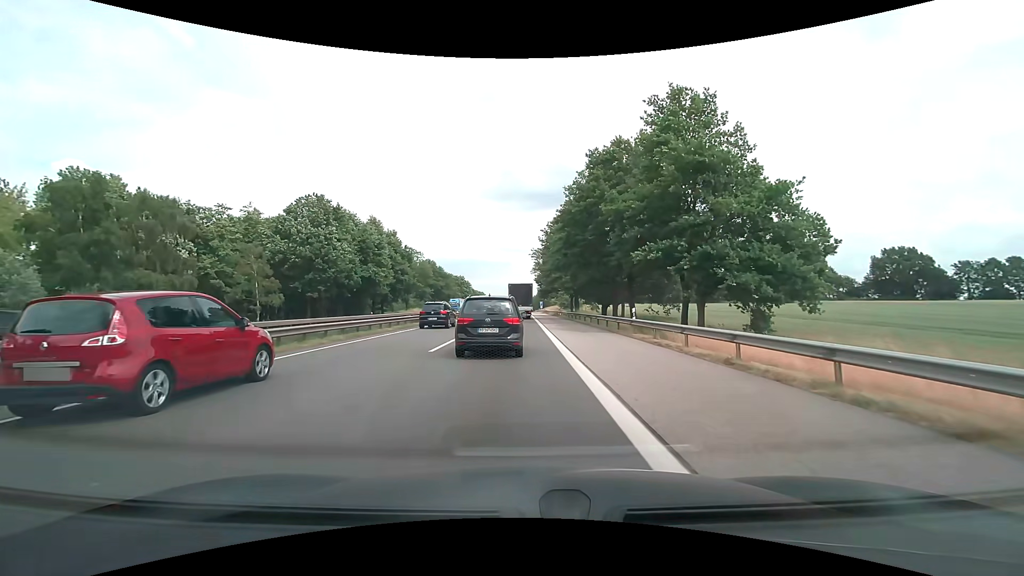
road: motorway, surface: asphalt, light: Day
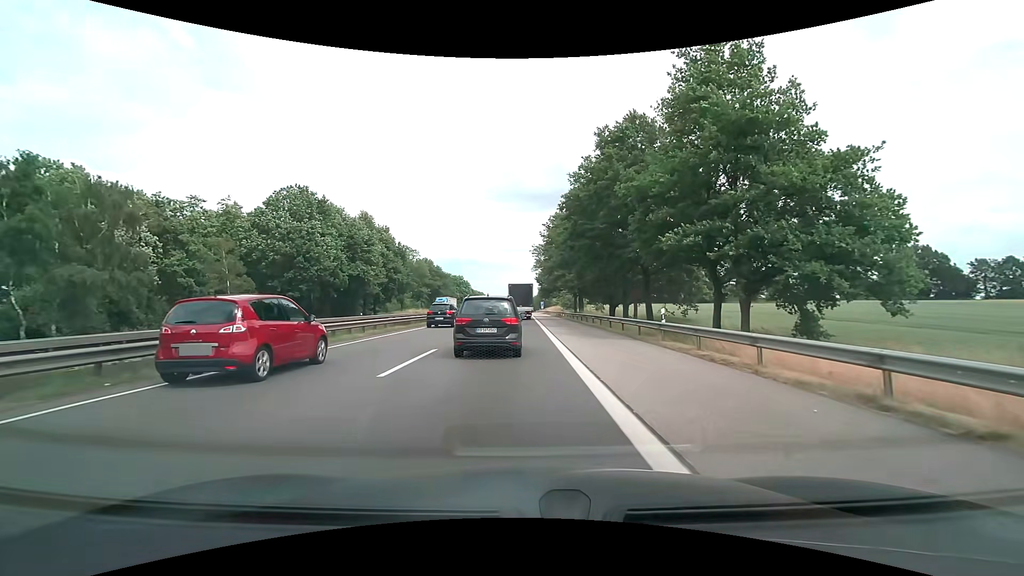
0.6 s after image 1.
(0.0, +5.2) m; 0°
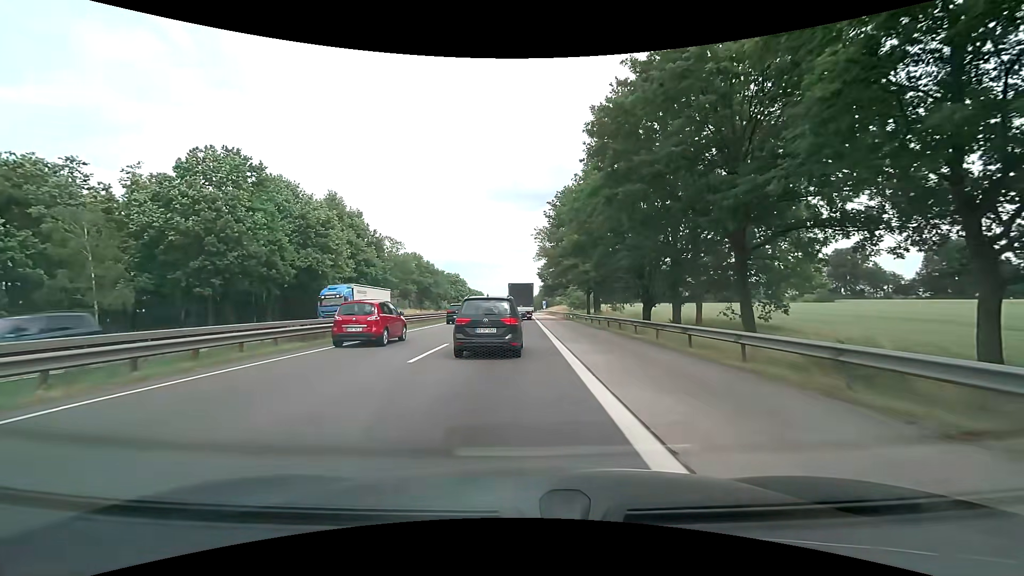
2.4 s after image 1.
(-0.1, +15.2) m; 0°
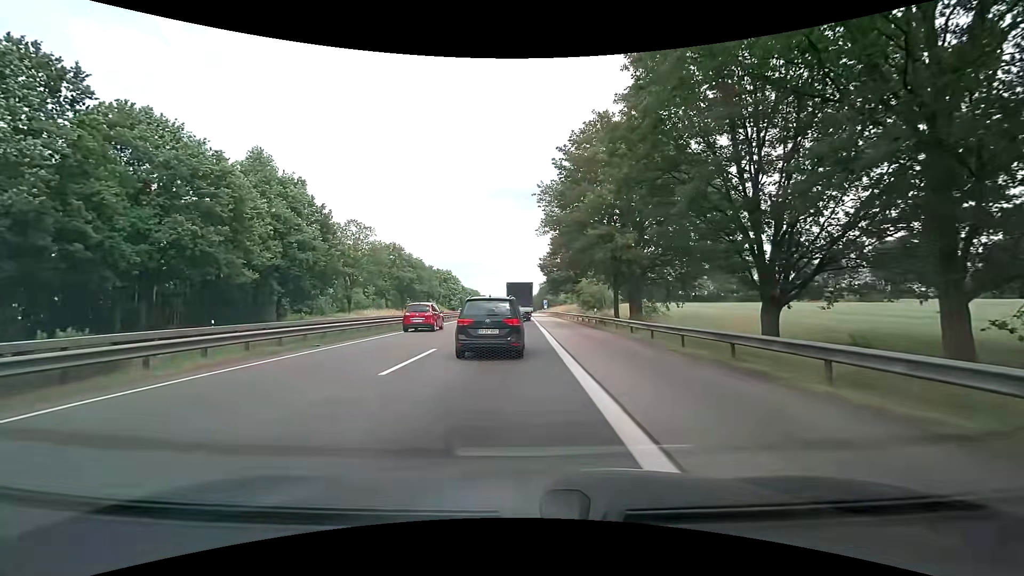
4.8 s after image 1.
(0.0, +19.7) m; 0°
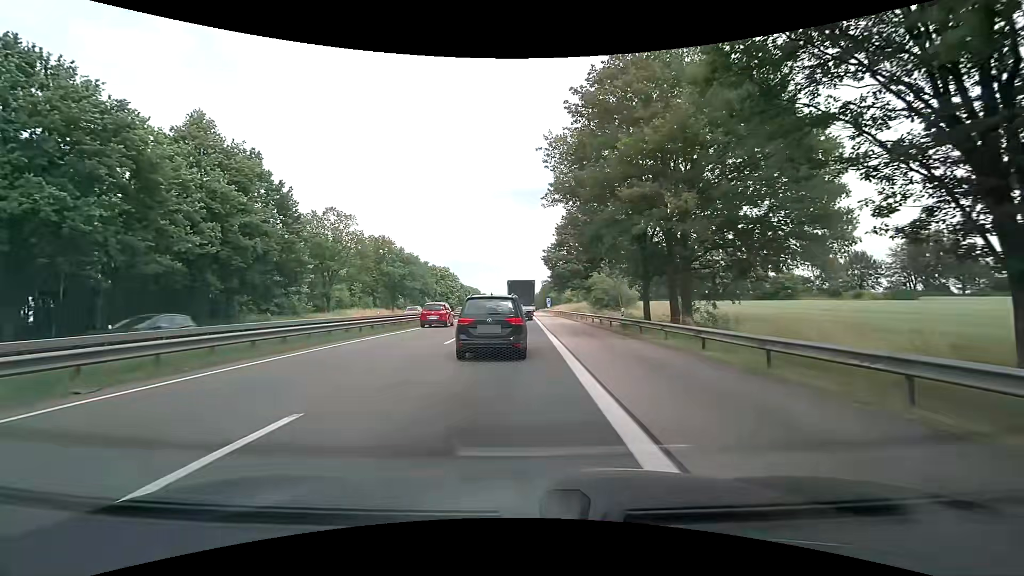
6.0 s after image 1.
(+0.1, +9.8) m; 0°
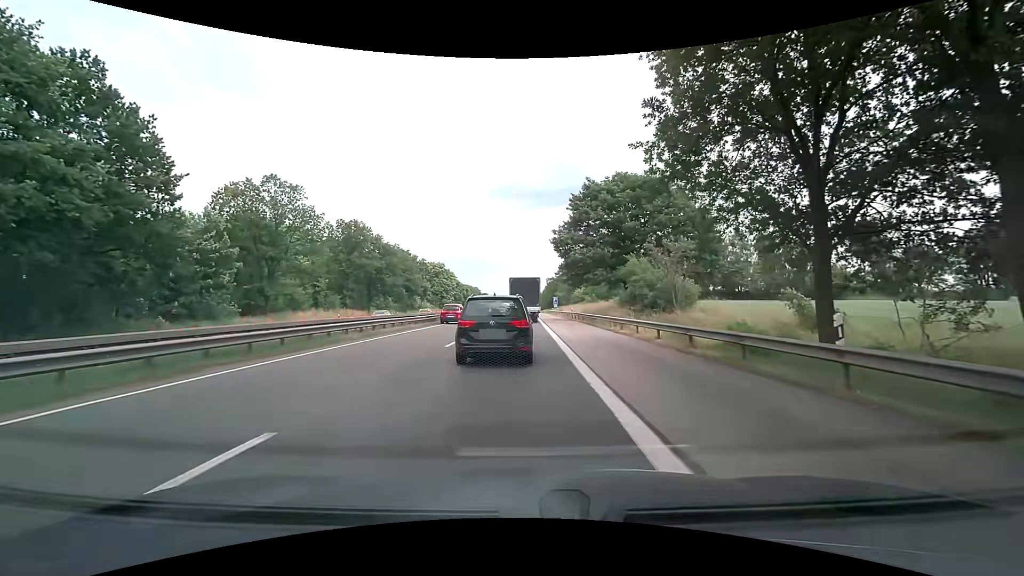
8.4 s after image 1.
(-0.1, +18.4) m; 0°
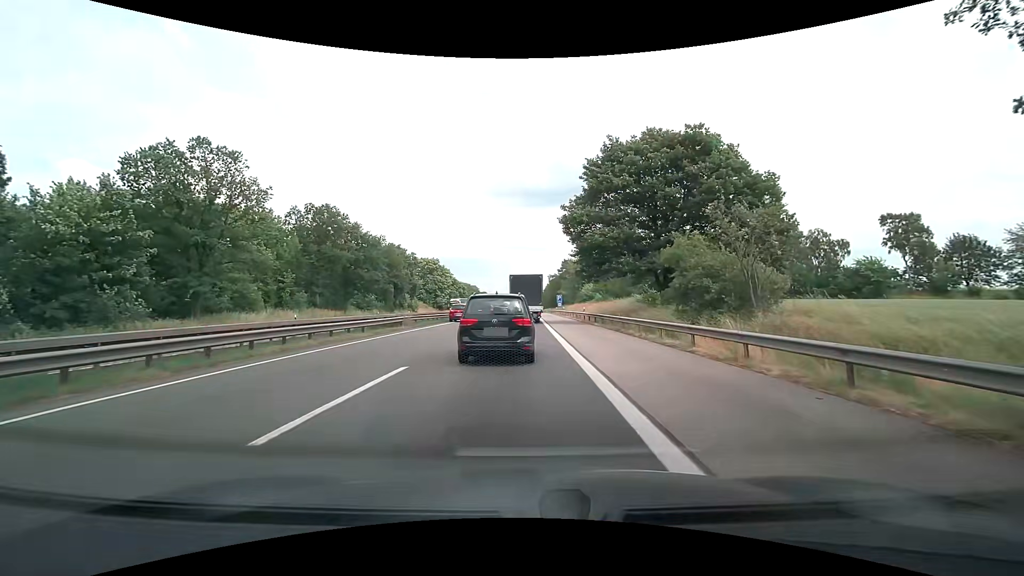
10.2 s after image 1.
(0.0, +11.9) m; -1°
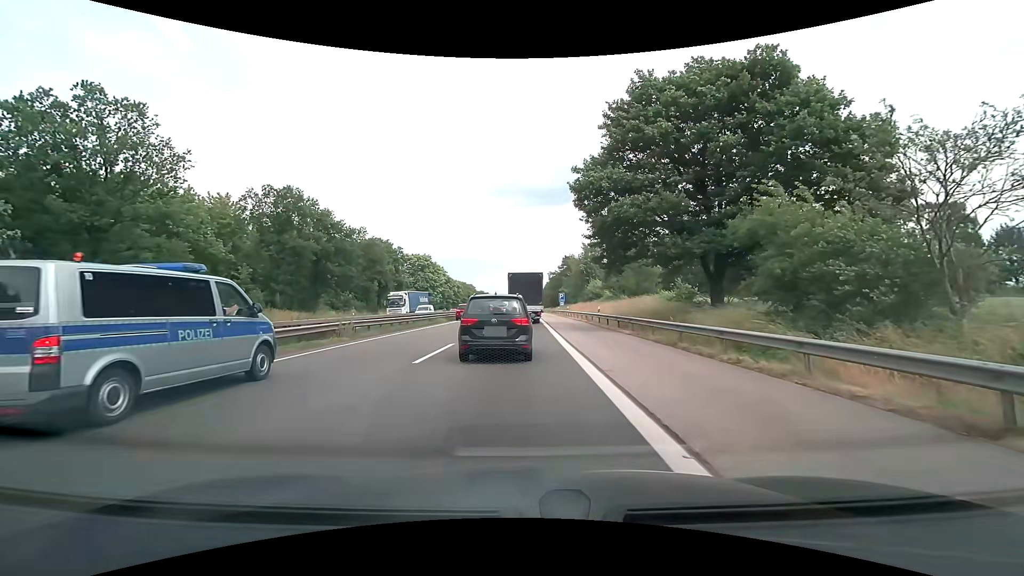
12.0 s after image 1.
(+0.2, +10.7) m; +1°
